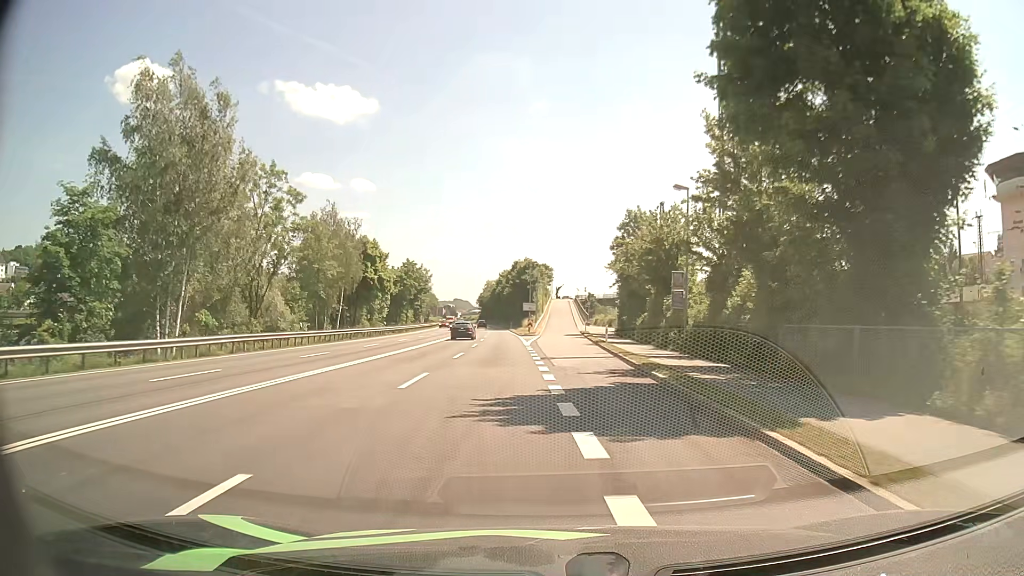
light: Day
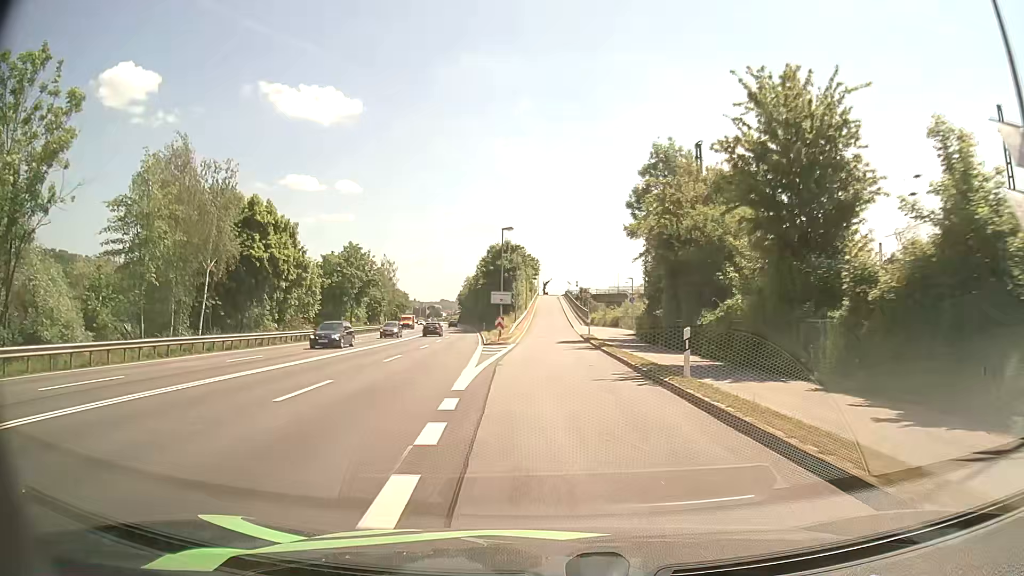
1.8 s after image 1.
(+0.3, +26.4) m; +1°
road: unclassified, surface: asphalt
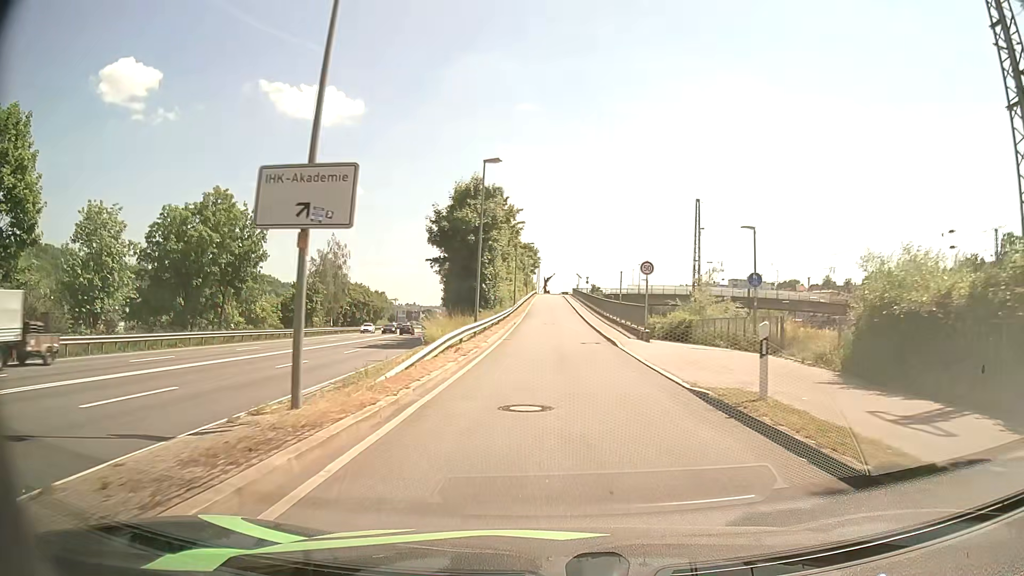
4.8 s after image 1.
(-0.3, +37.8) m; -1°
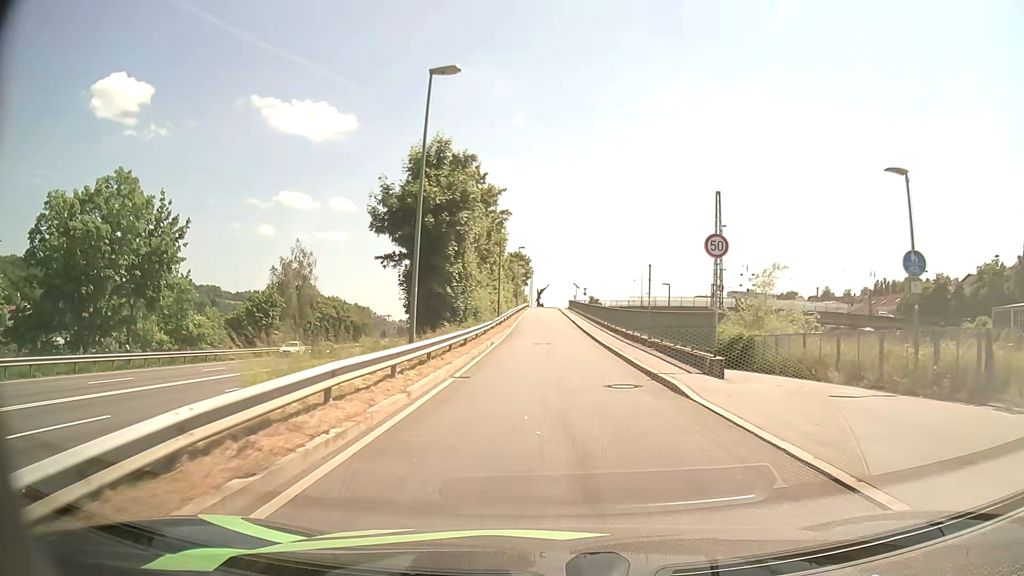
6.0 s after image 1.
(+0.1, +12.9) m; +1°
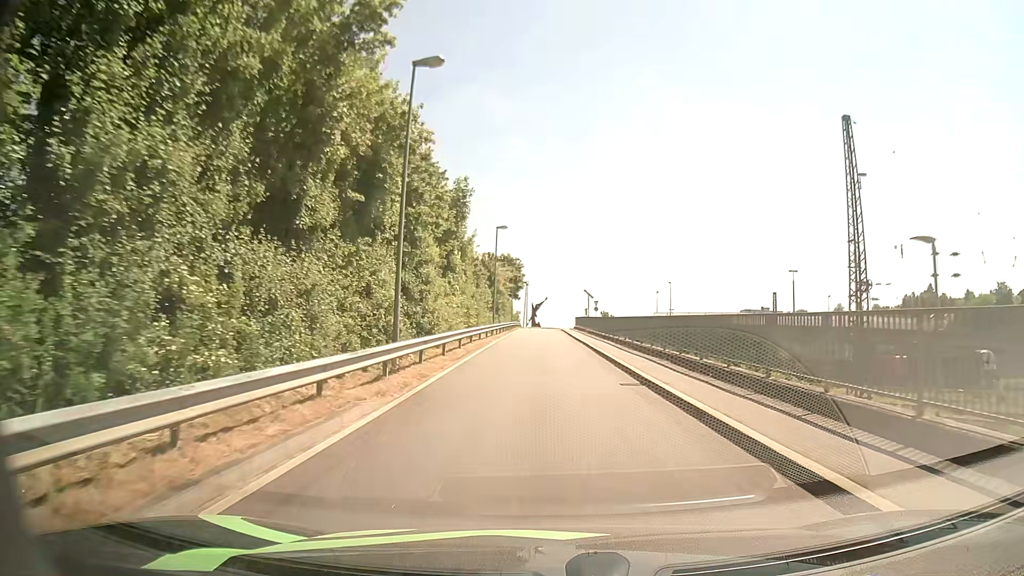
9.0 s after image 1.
(0.0, +31.7) m; 0°
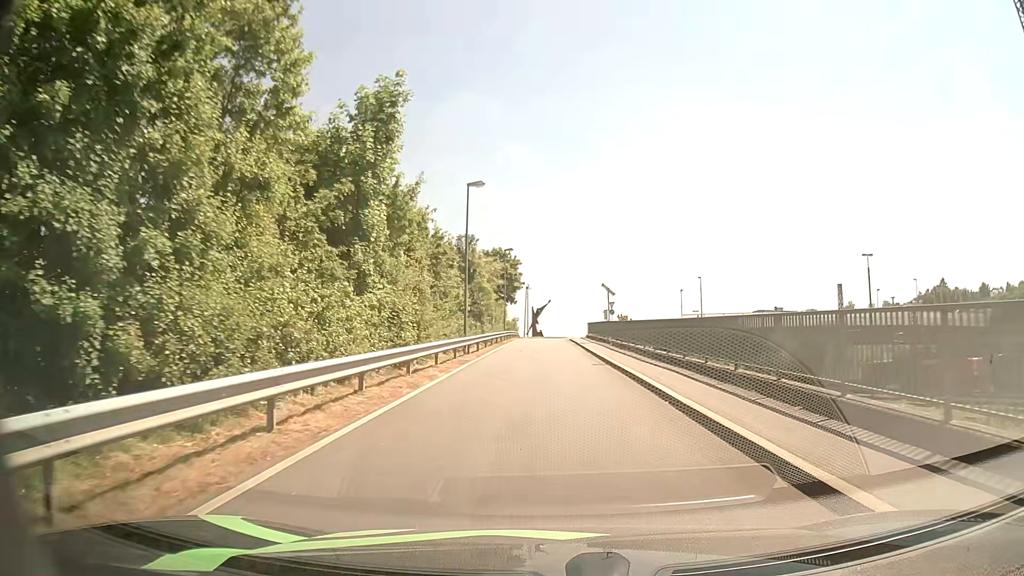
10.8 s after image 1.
(0.0, +17.8) m; 0°
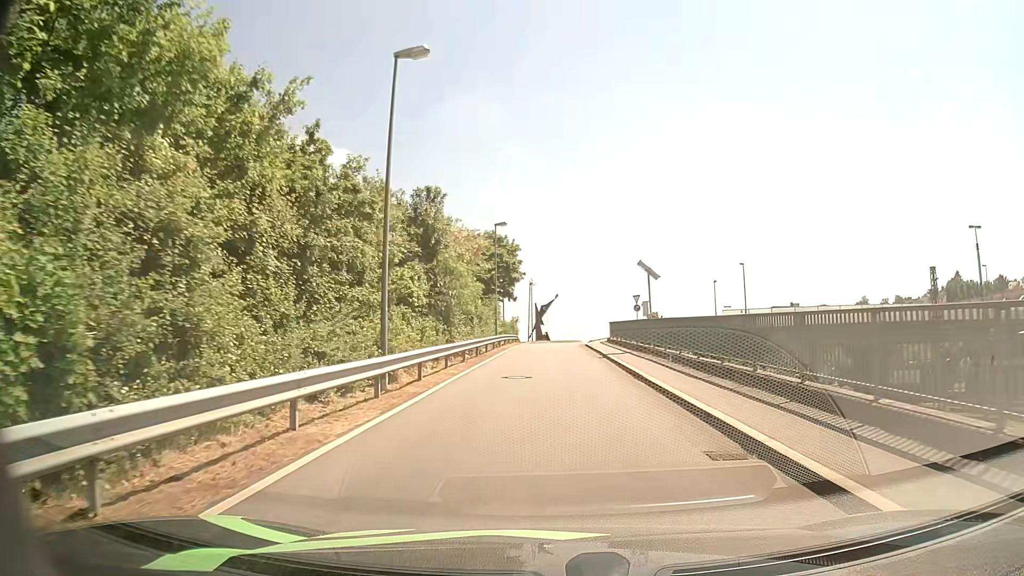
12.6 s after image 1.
(-0.2, +15.6) m; -1°
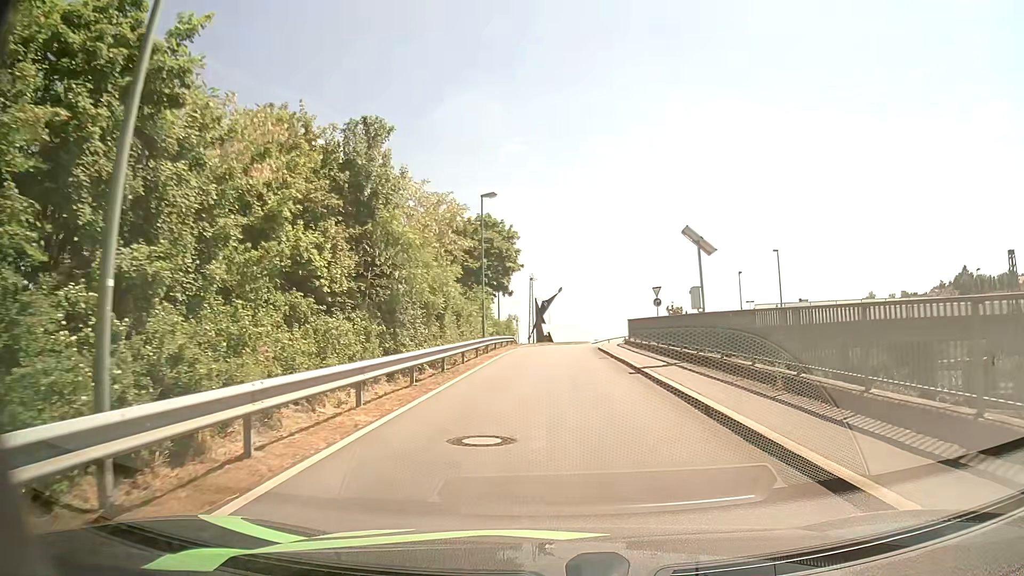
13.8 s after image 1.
(-0.1, +9.5) m; 0°
